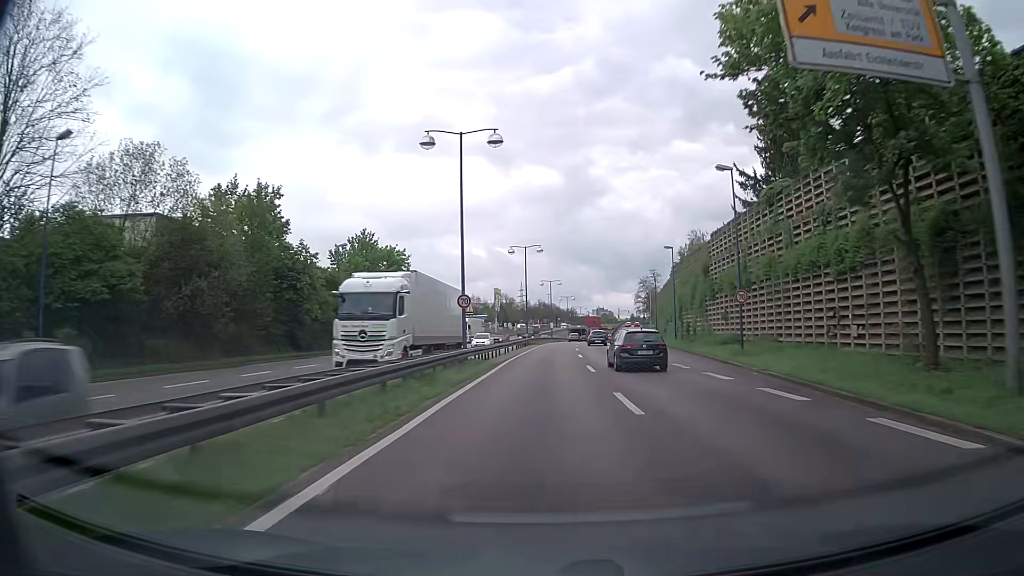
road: trunk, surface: asphalt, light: Day
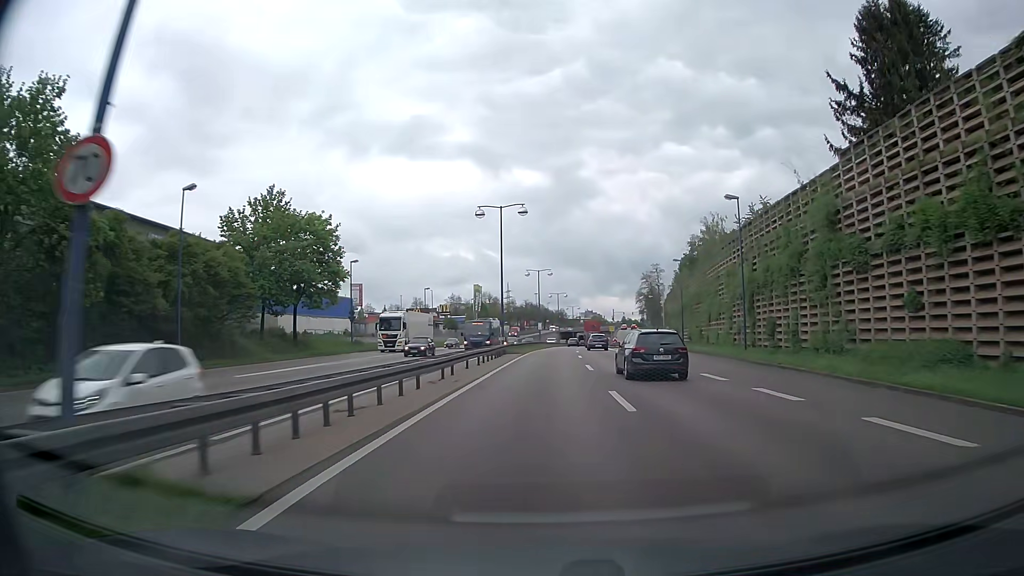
(+0.2, +24.1) m; +1°
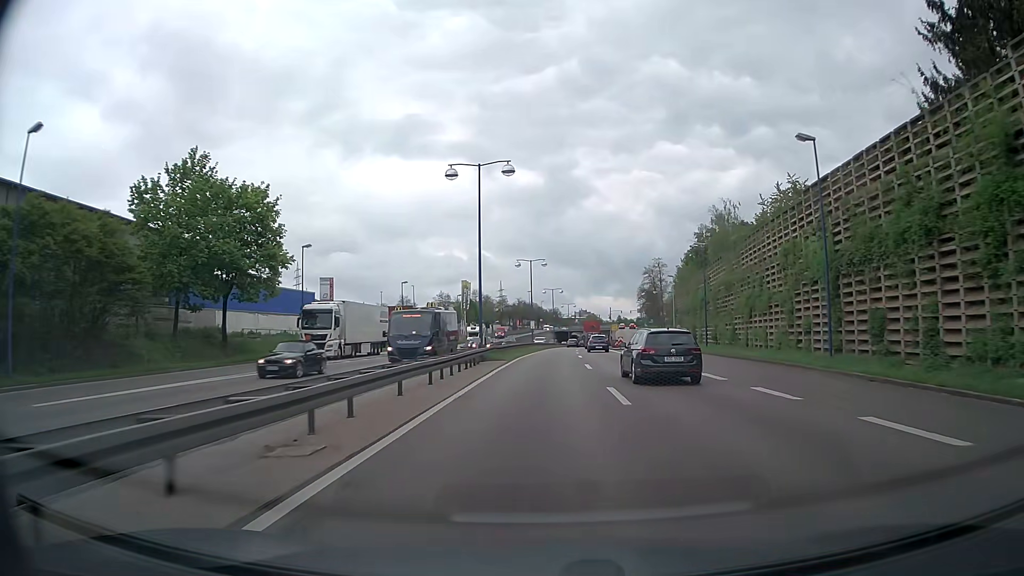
(+0.1, +12.1) m; +1°
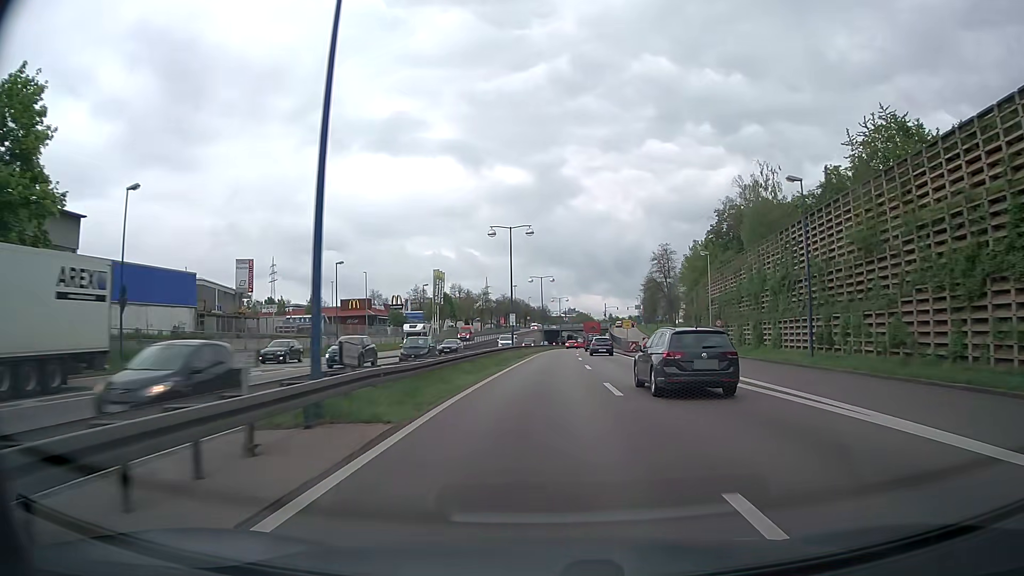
(+0.2, +24.1) m; +1°
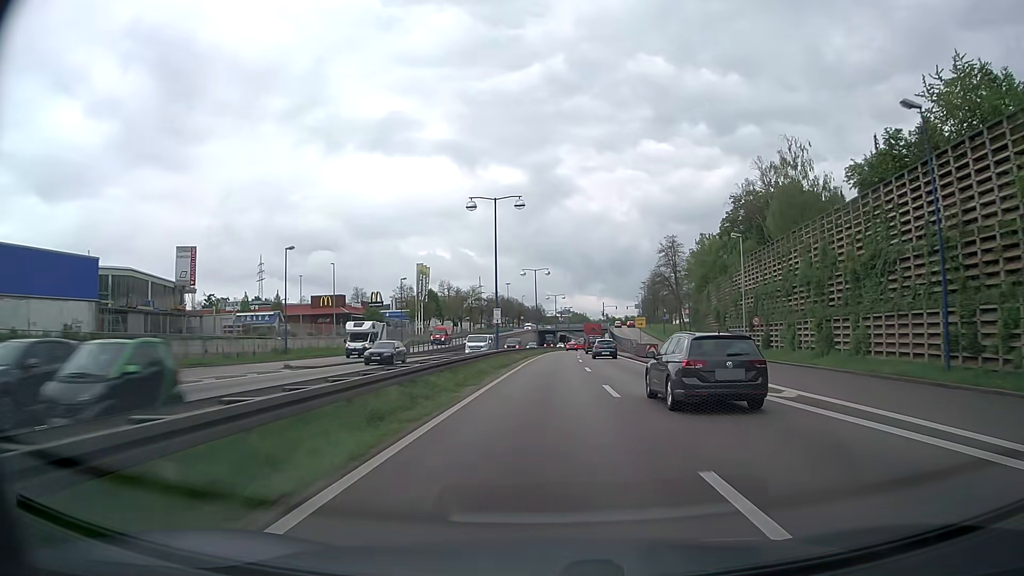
(0.0, +12.0) m; 0°
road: trunk_link
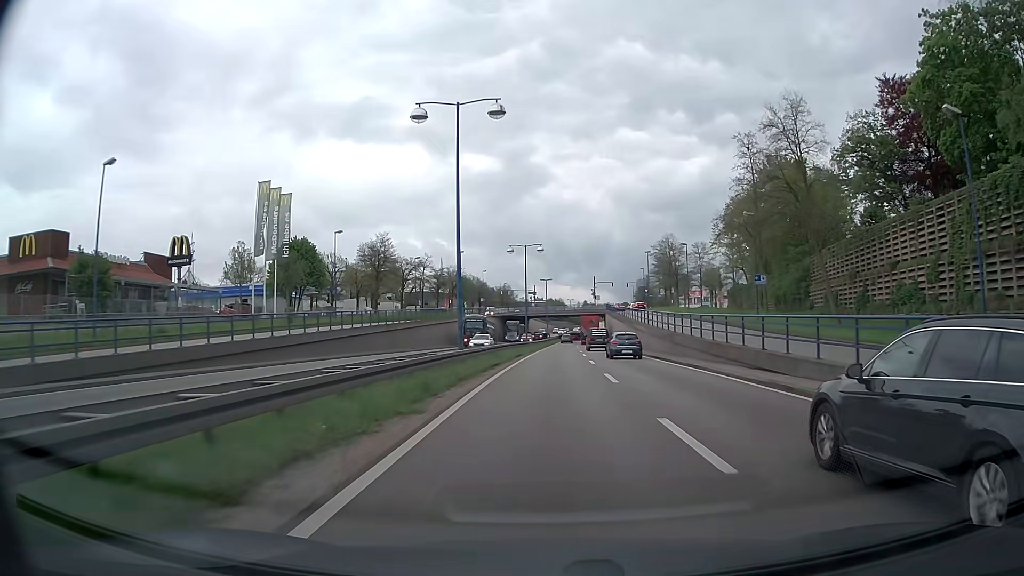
(+1.2, +59.0) m; +2°
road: trunk
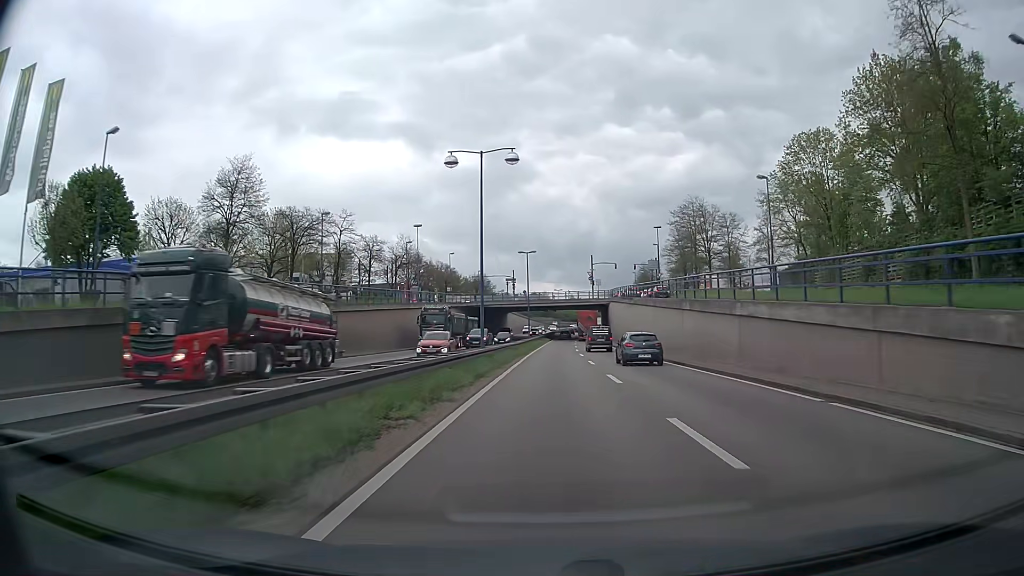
(+0.4, +35.1) m; +1°
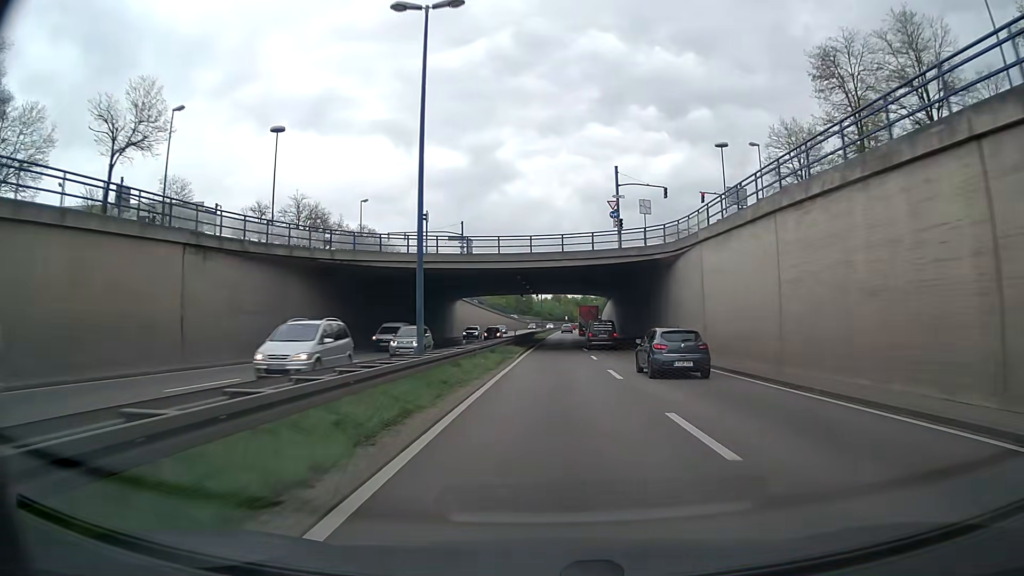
(+1.0, +58.7) m; +2°
(0, +10) (0, +20) (0, +30) (+1, +40) (+1, +50) (+1, +60) (+1, +70) (0, +80) (0, +90) (+1, +100) m
